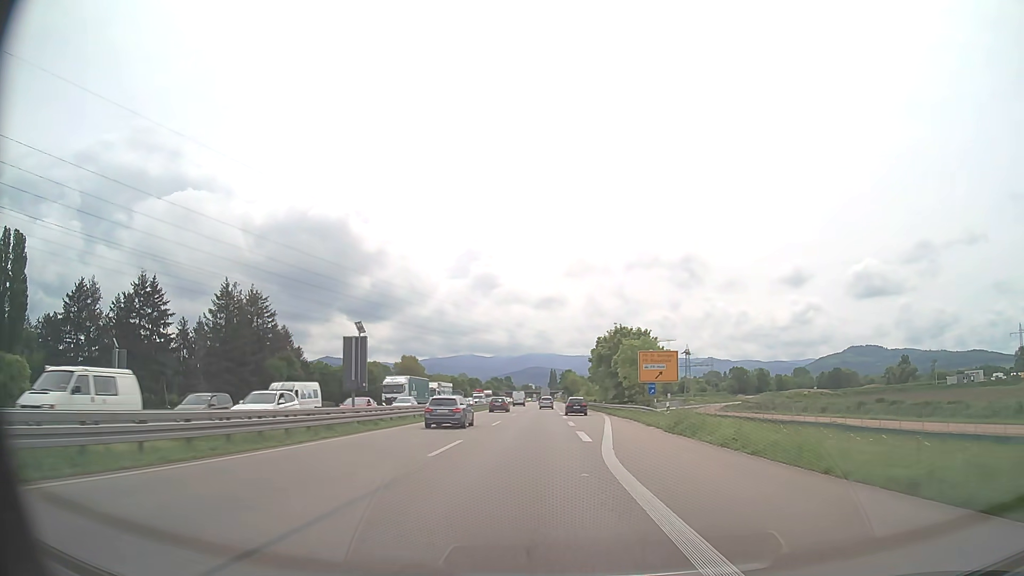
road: trunk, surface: asphalt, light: Day
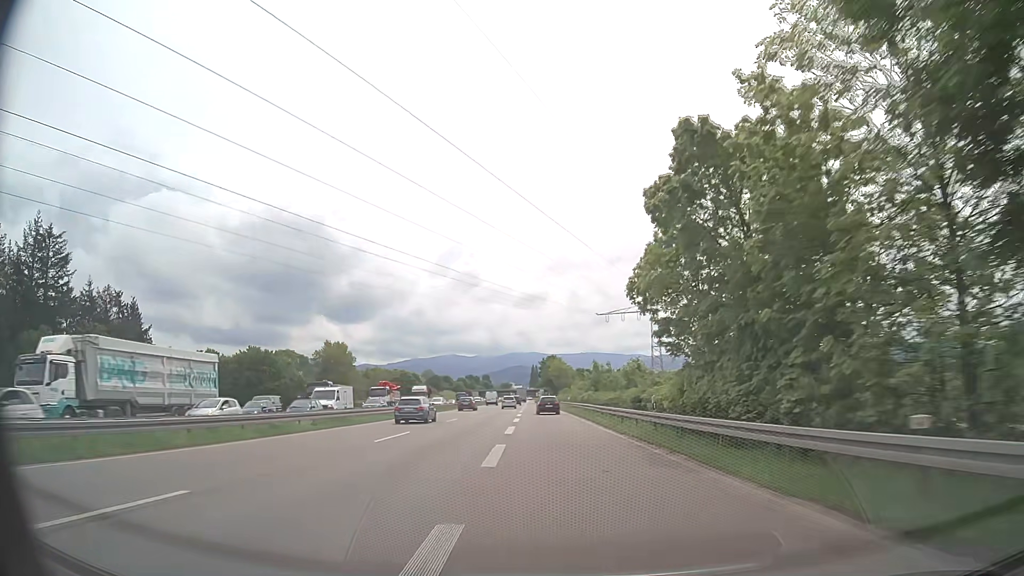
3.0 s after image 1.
(+1.3, +67.7) m; +1°
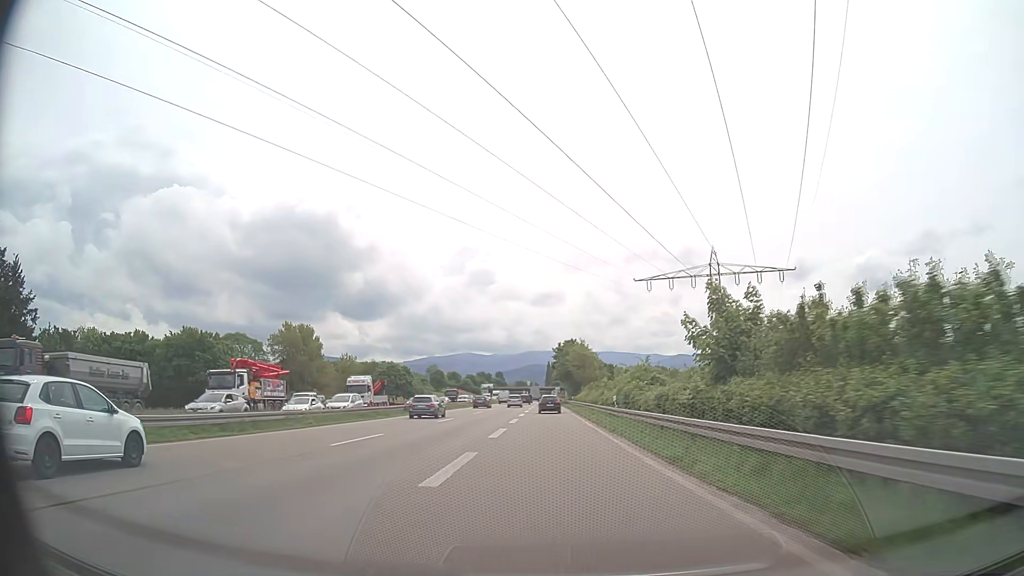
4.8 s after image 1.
(-0.5, +39.0) m; -1°
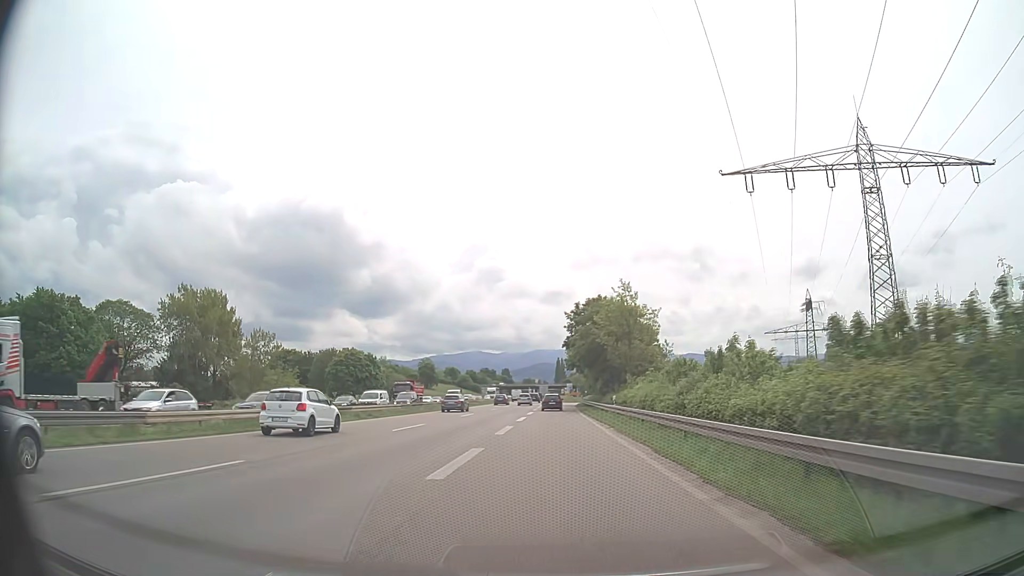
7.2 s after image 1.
(-0.4, +46.9) m; -1°
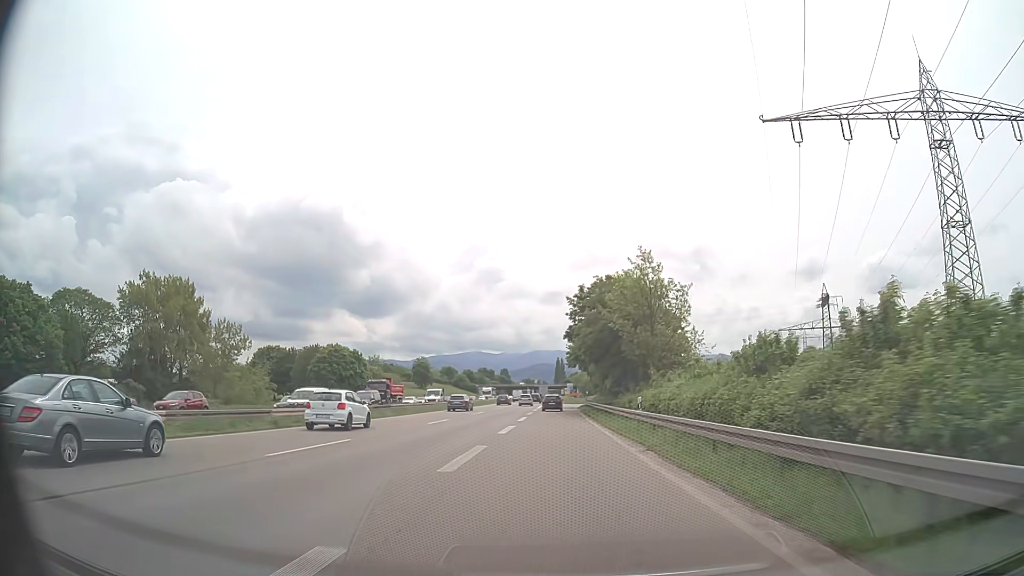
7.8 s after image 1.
(0.0, +10.9) m; 0°
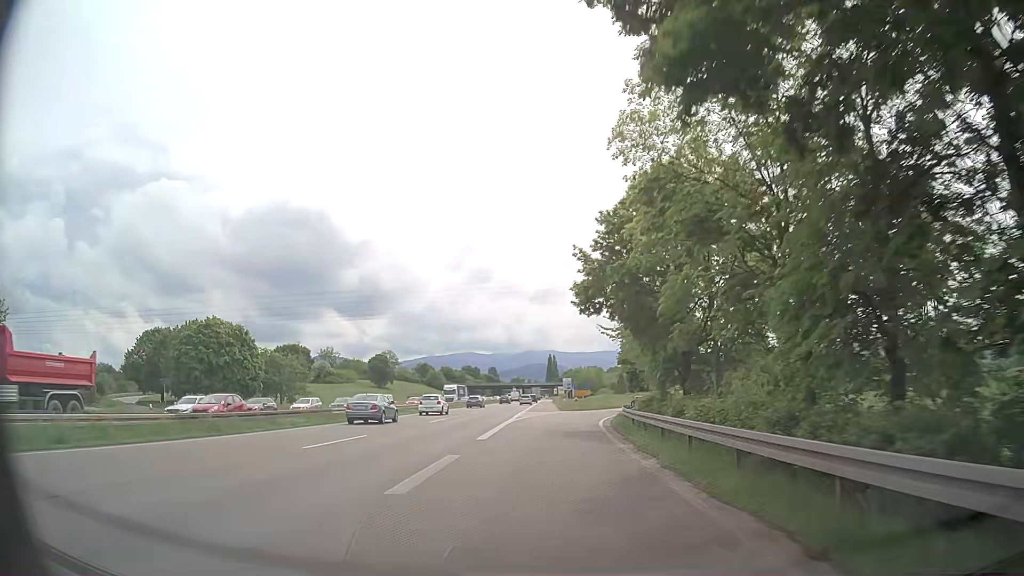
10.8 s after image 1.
(+0.3, +50.5) m; +1°
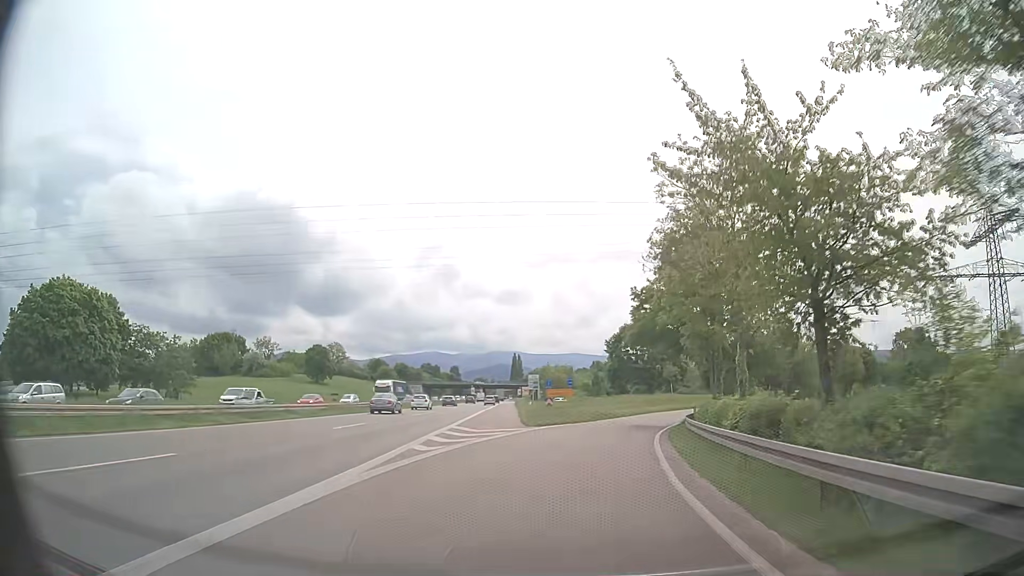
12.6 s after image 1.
(+0.2, +27.6) m; +3°
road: trunk_link
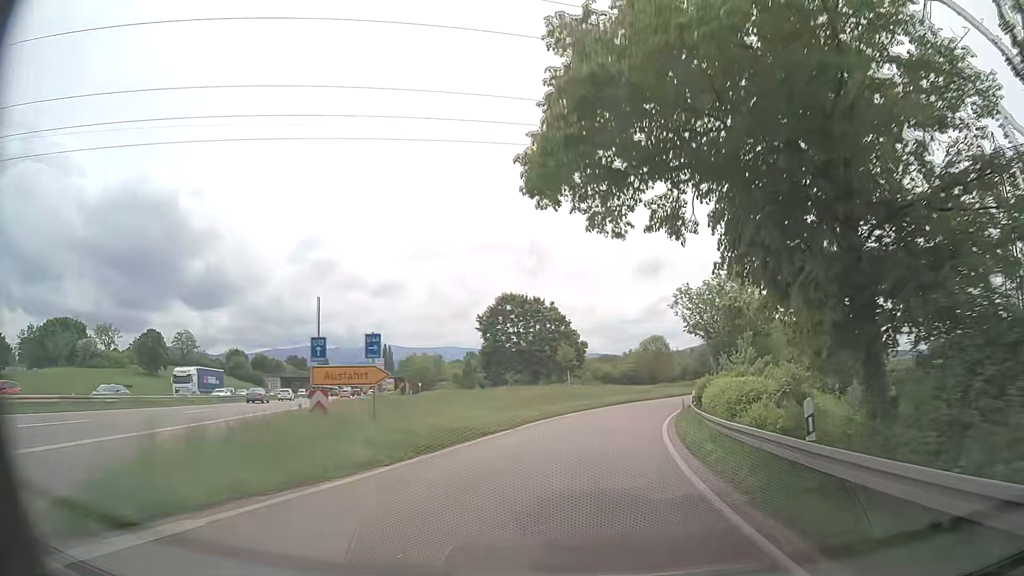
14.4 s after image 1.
(+2.3, +26.9) m; +10°
(0, +10) (+1, +20) (+3, +30) (+5, +40) (+8, +49) (+11, +59) (+15, +68) (+19, +77) (+24, +86) (+28, +95) m
